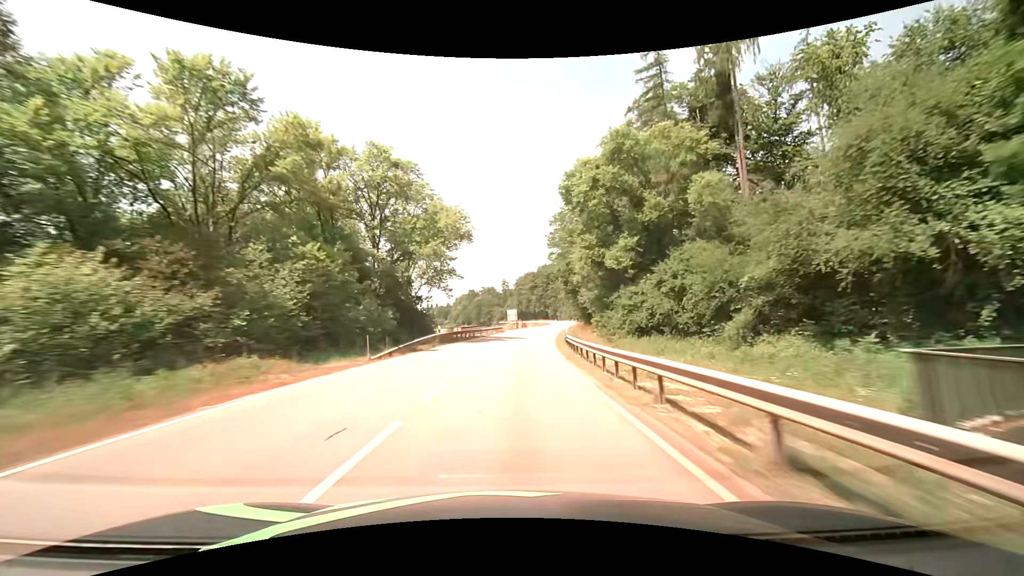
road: secondary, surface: asphalt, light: Day
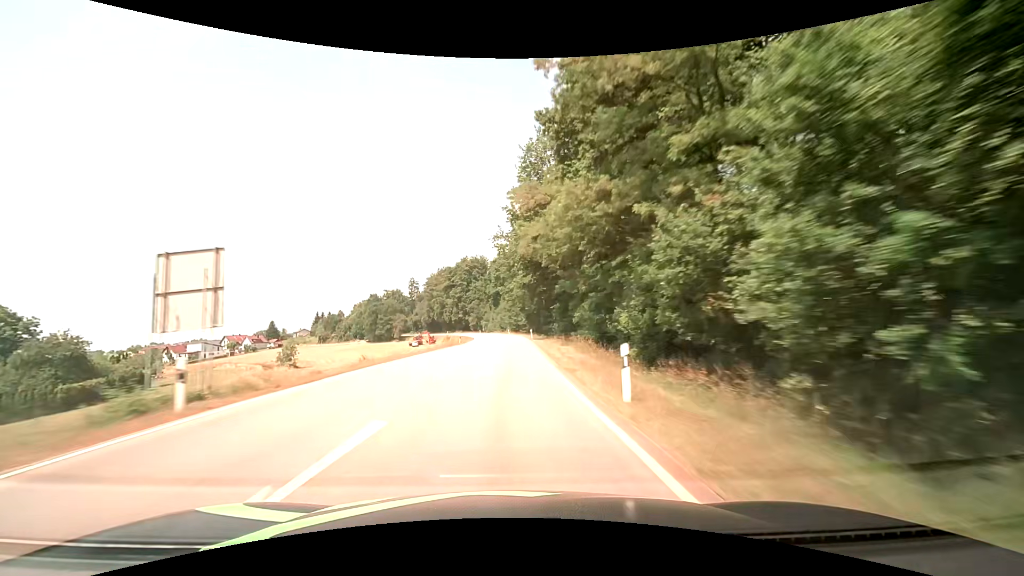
(+7.4, +77.8) m; +9°
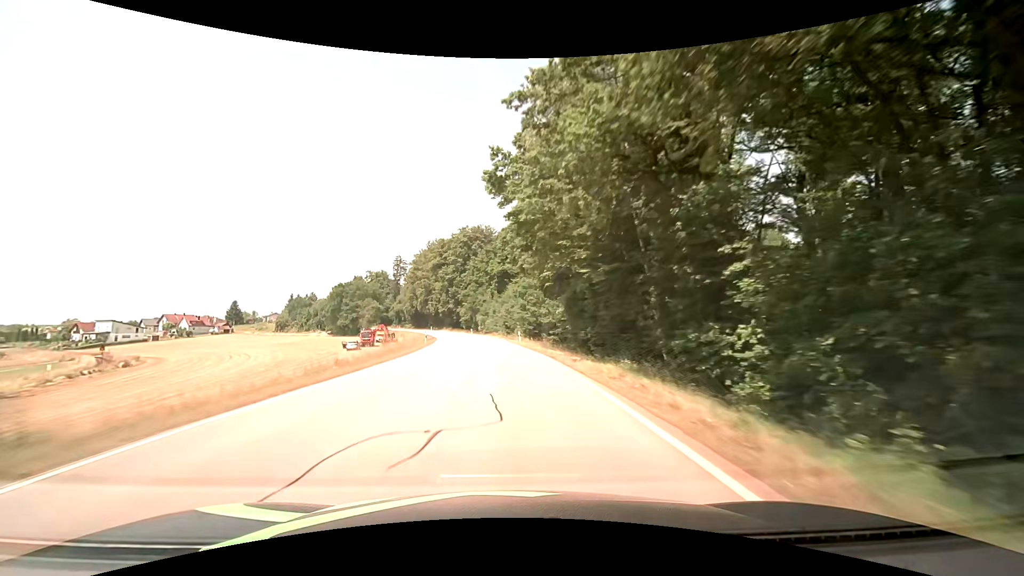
(+0.1, +62.7) m; -1°
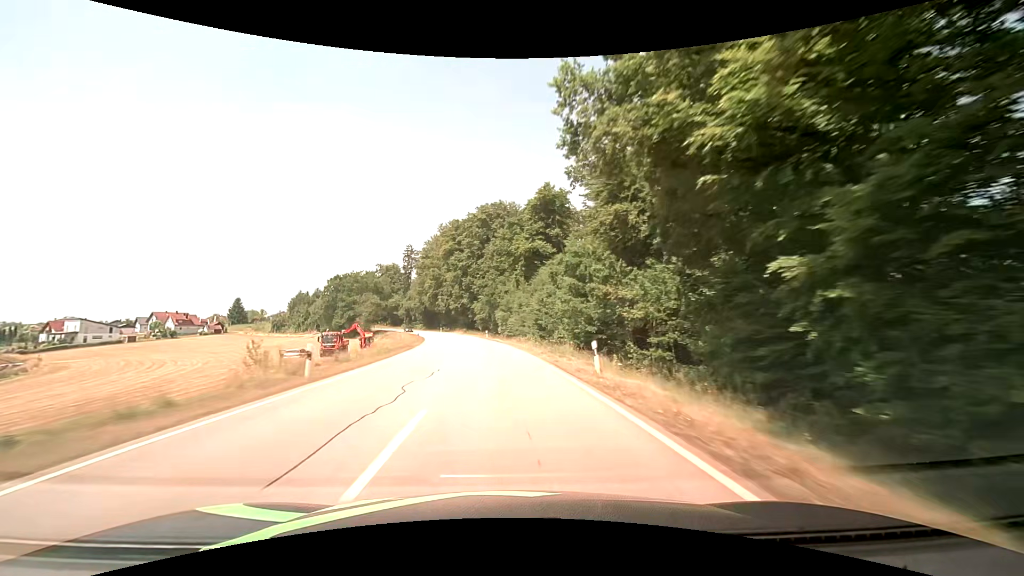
(-0.7, +31.4) m; -3°
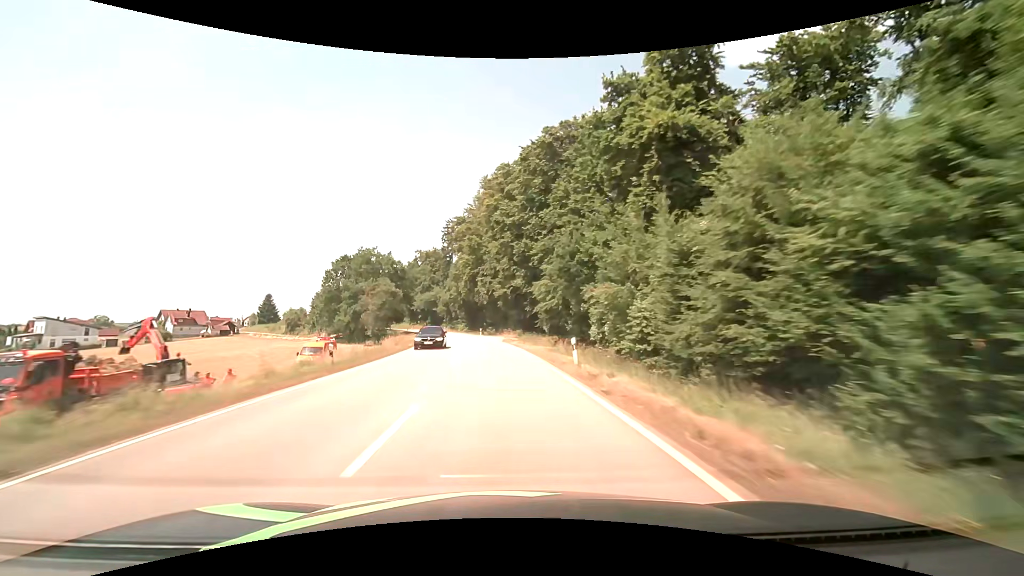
(-2.7, +47.2) m; -7°
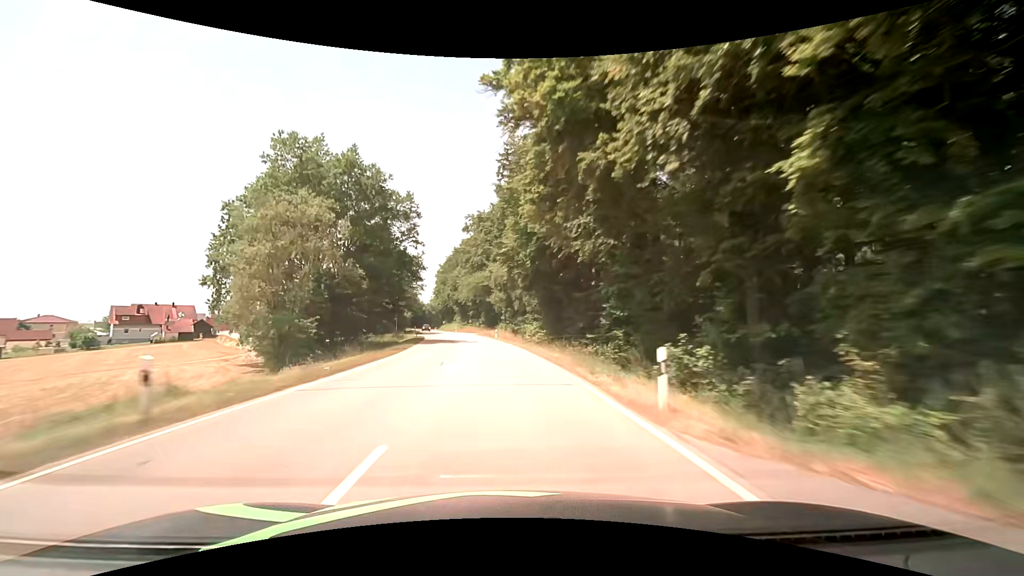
(-5.2, +62.8) m; -9°
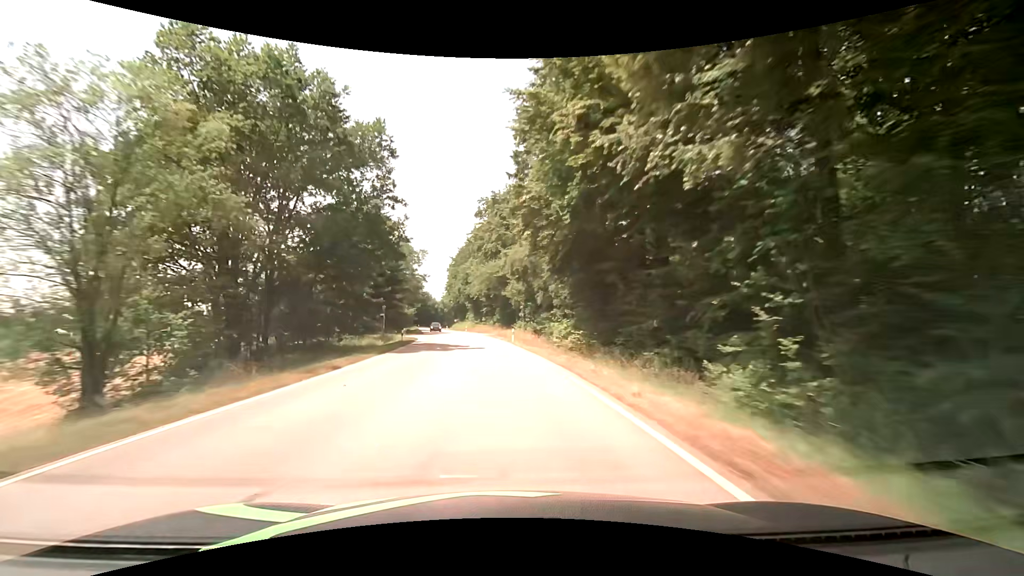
(-0.3, +15.2) m; -2°
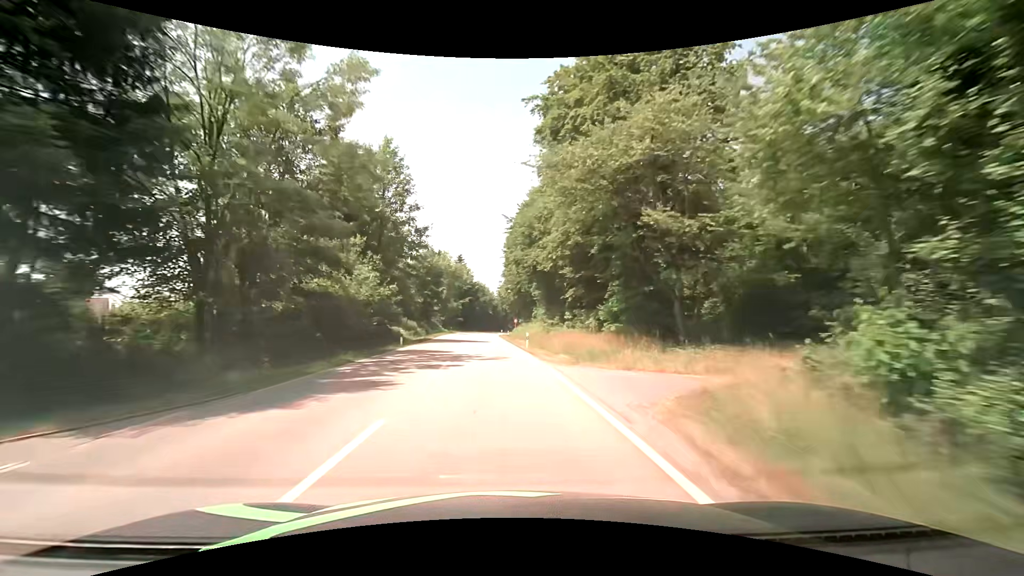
(-3.6, +54.3) m; -8°
(0, +10) (0, +20) (-1, +30) (-1, +40) (-2, +50) (-2, +60) (-3, +70) (-3, +80) (-3, +90) (-3, +100) m
